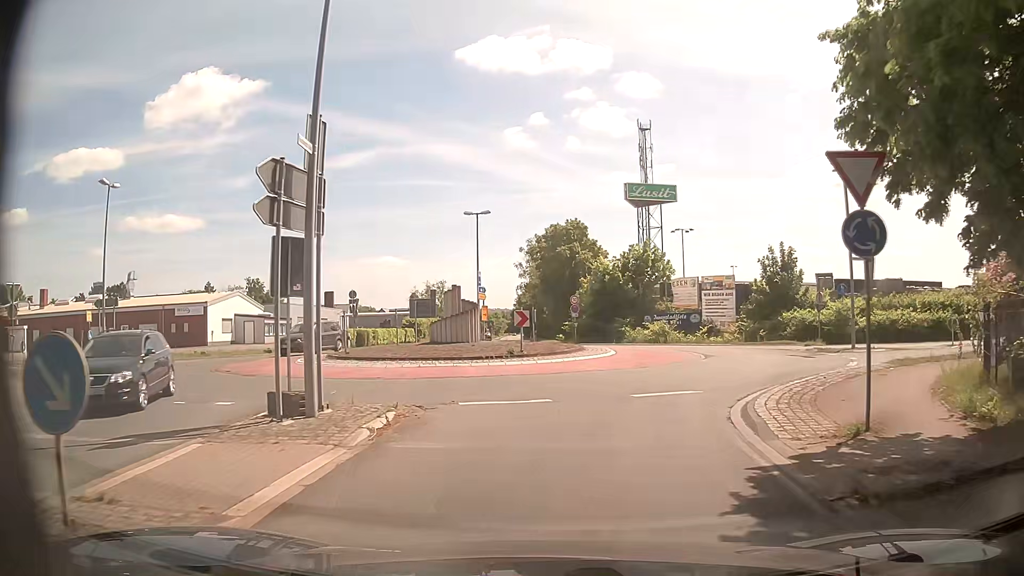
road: secondary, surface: asphalt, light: Day
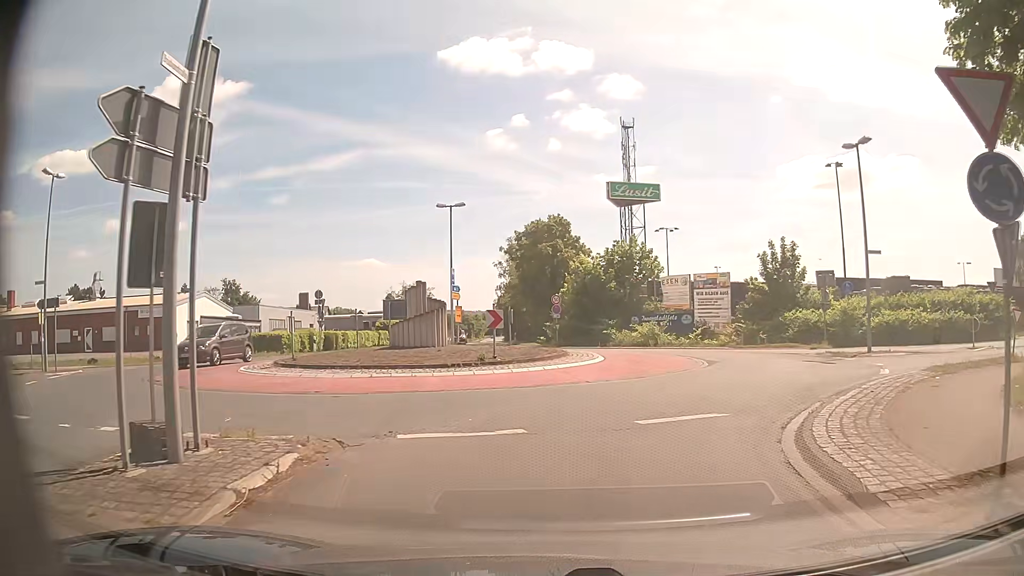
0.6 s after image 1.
(0.0, +3.2) m; +1°
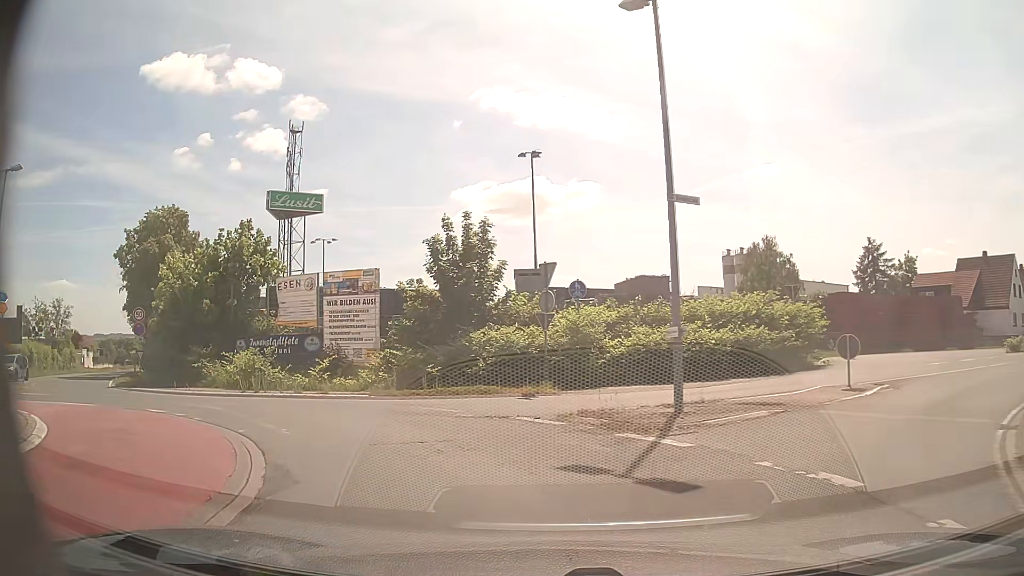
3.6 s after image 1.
(+3.7, +14.3) m; +29°
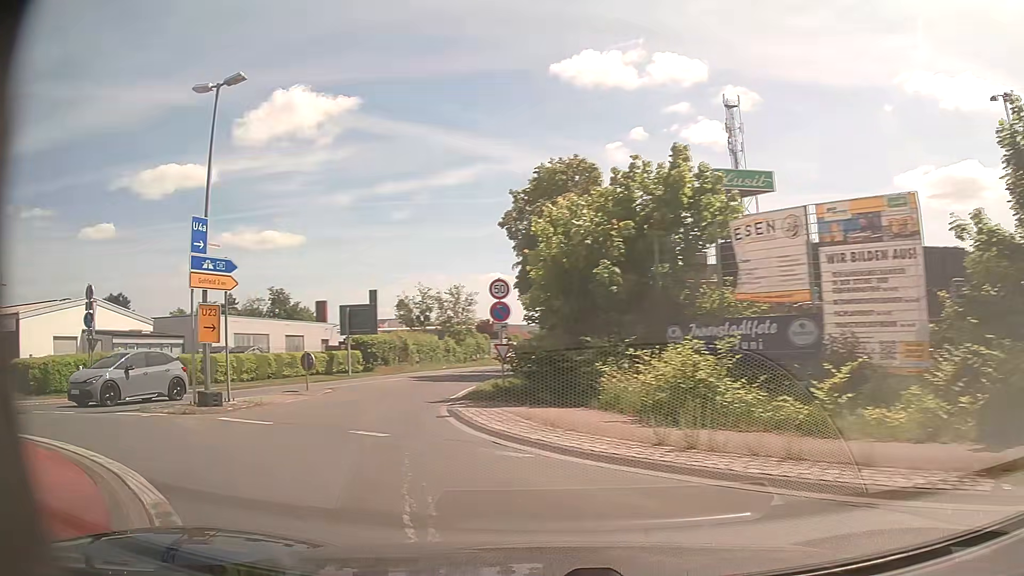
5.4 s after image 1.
(-3.5, +11.2) m; -38°
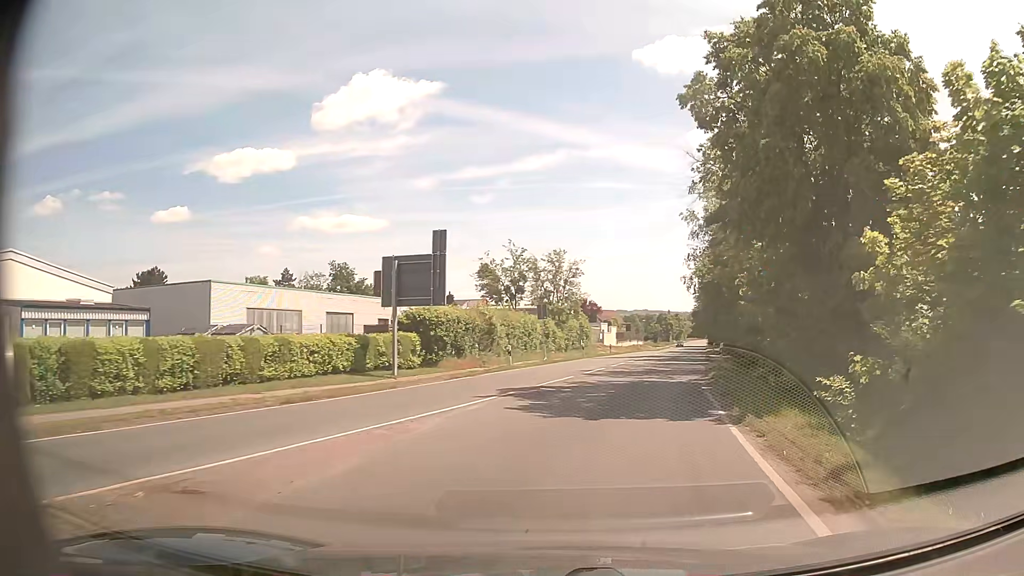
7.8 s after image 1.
(-4.5, +18.3) m; -8°
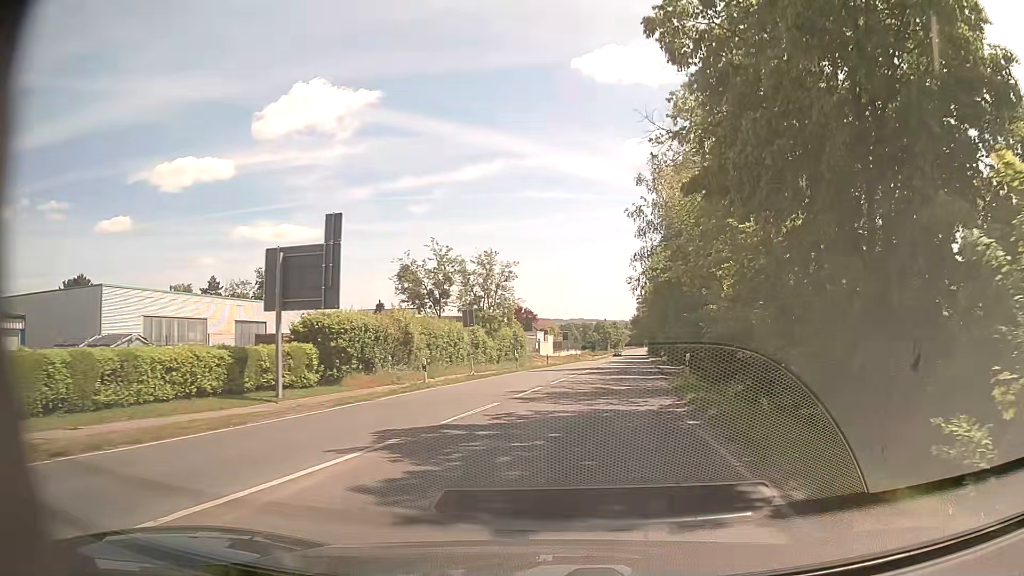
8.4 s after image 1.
(+0.3, +5.8) m; +5°
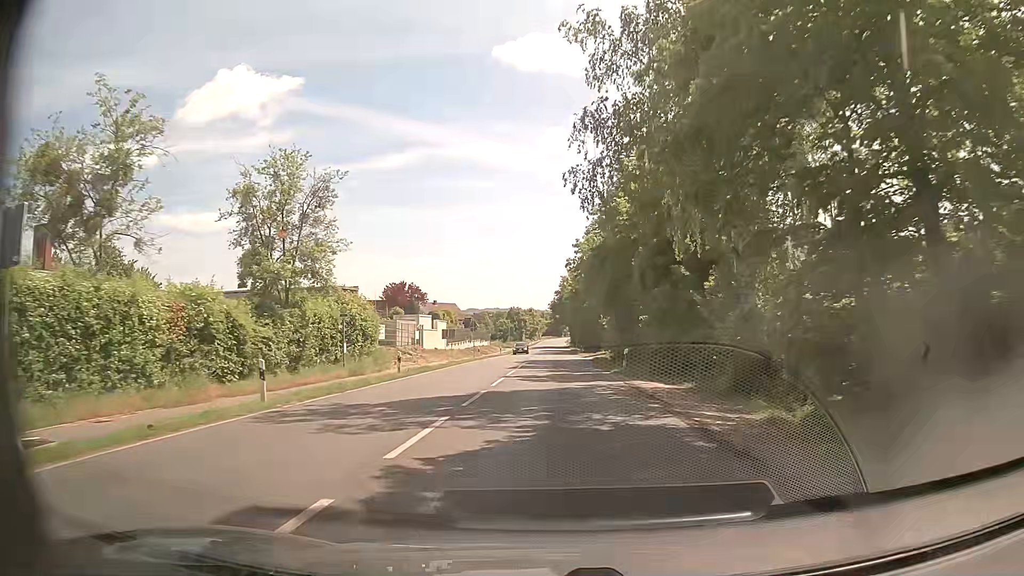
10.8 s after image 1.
(+2.6, +27.9) m; +7°
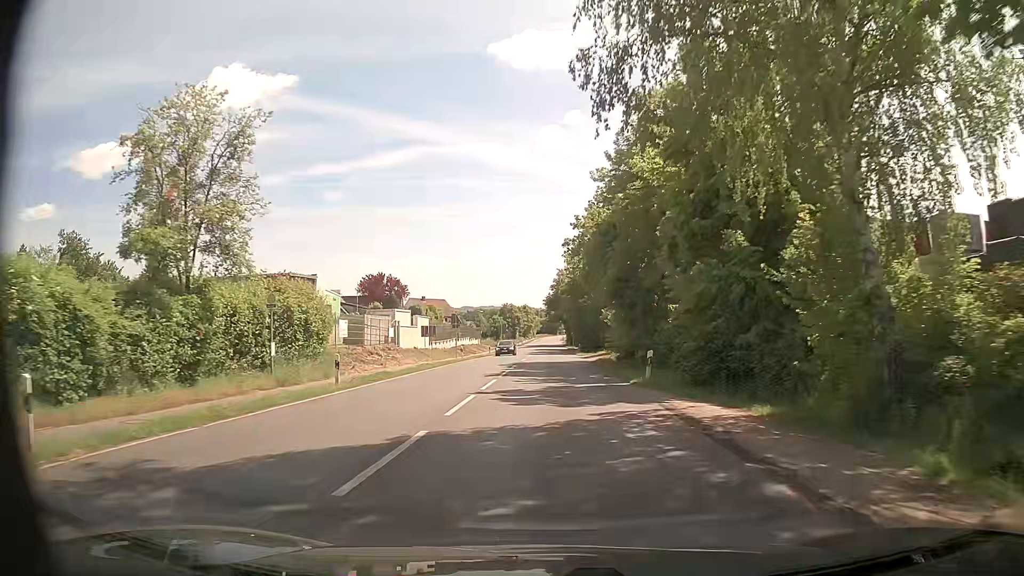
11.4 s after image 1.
(0.0, +8.0) m; 0°
(0, +10) (0, +20) (0, +30) (0, +40) (+1, +50) (+1, +60) (+1, +70) (+1, +80) (+1, +90) (+2, +100) m
